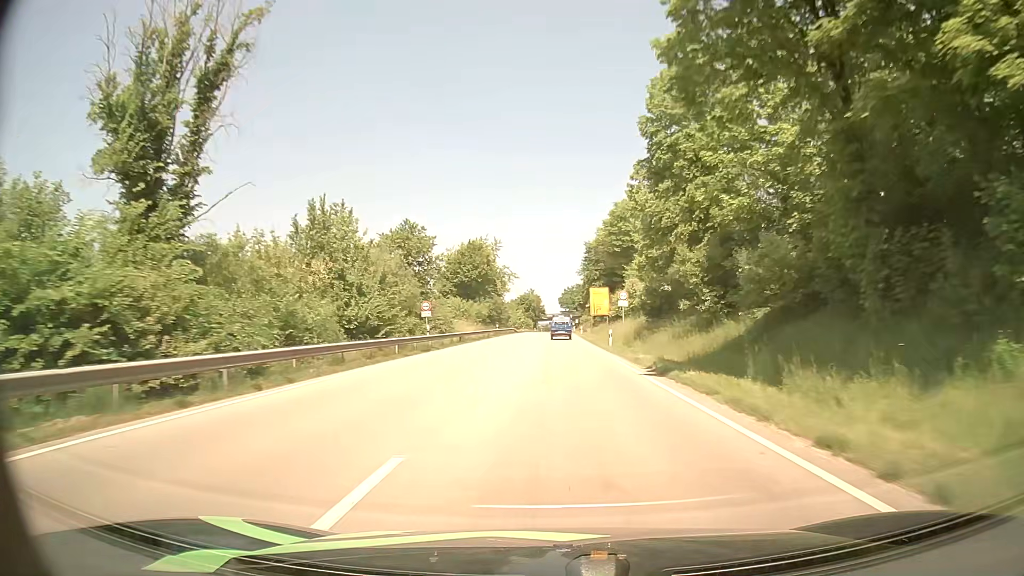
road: primary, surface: asphalt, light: Day
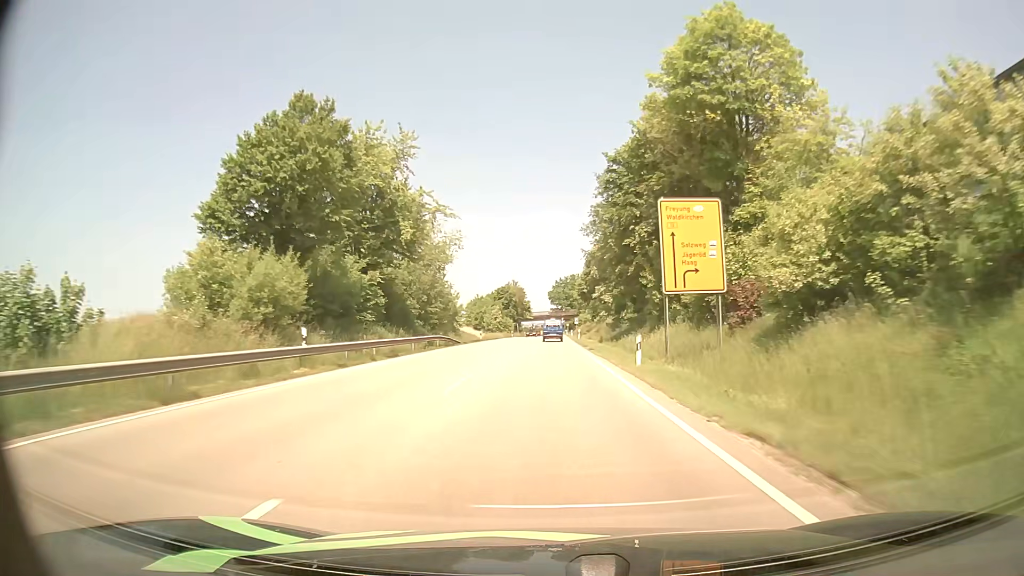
(+1.1, +61.6) m; +1°
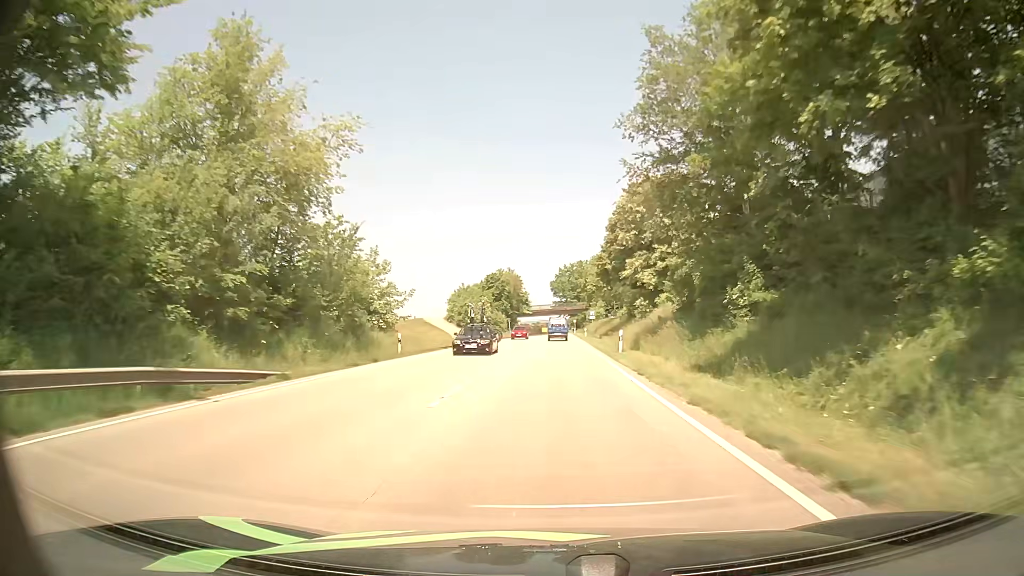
(-0.2, +37.5) m; 0°
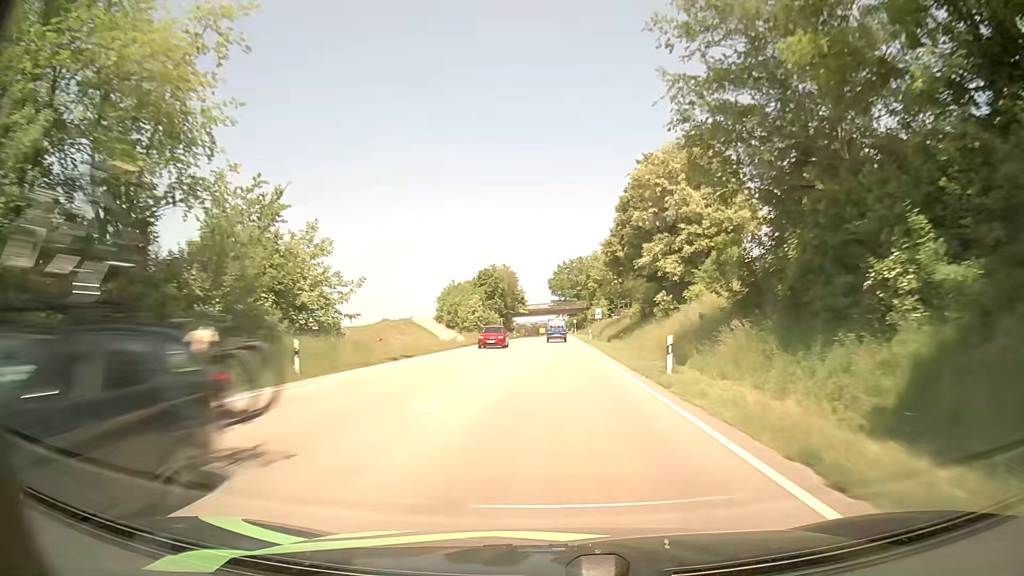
(0.0, +12.5) m; 0°
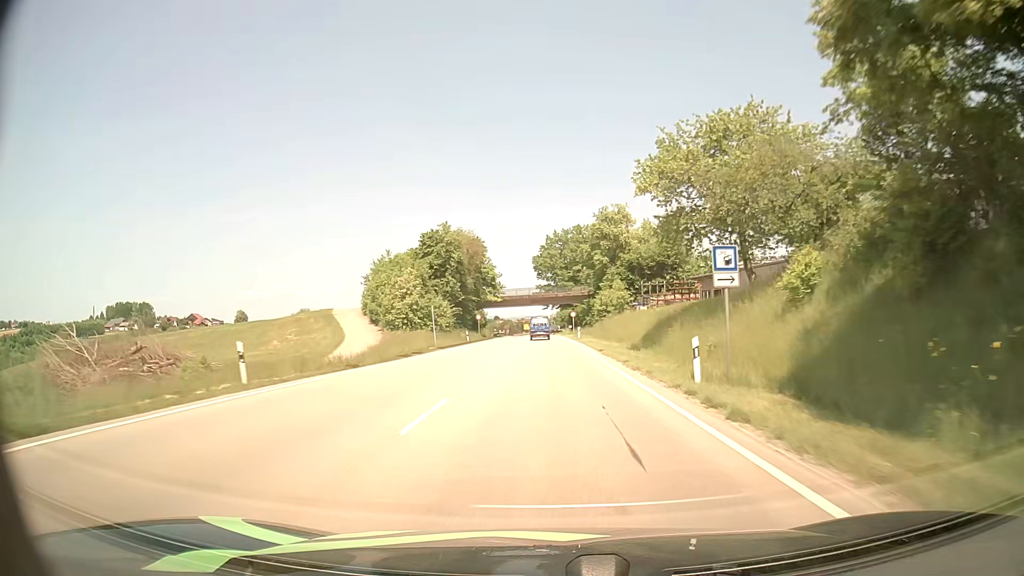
(+0.3, +50.0) m; +1°
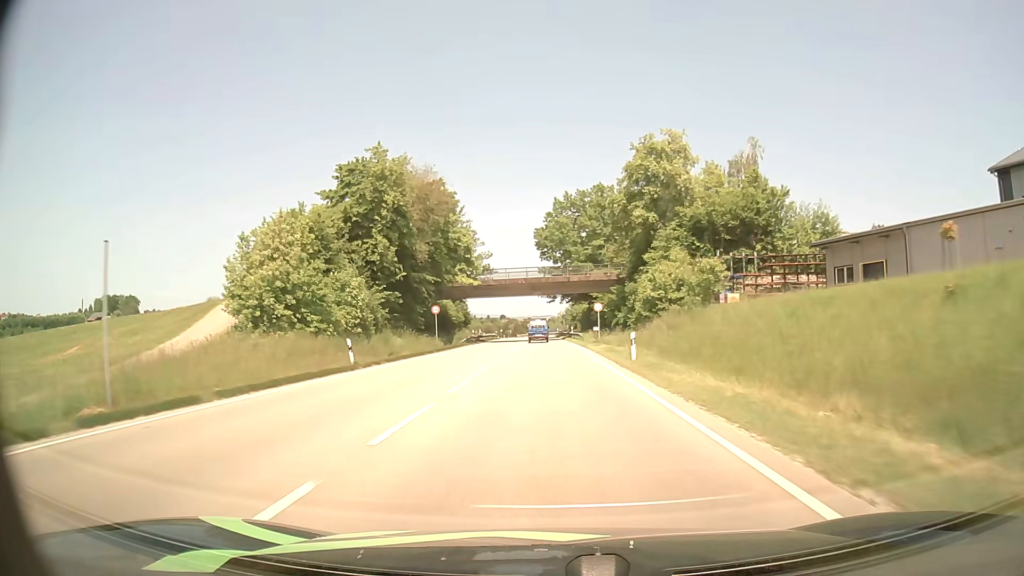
(+0.2, +37.0) m; 0°
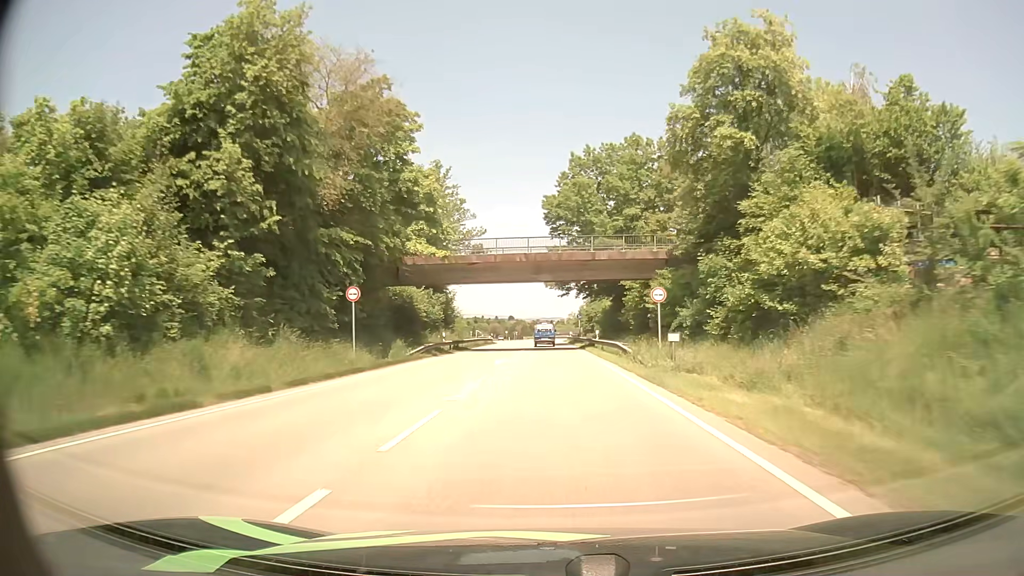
(-0.2, +24.4) m; -1°
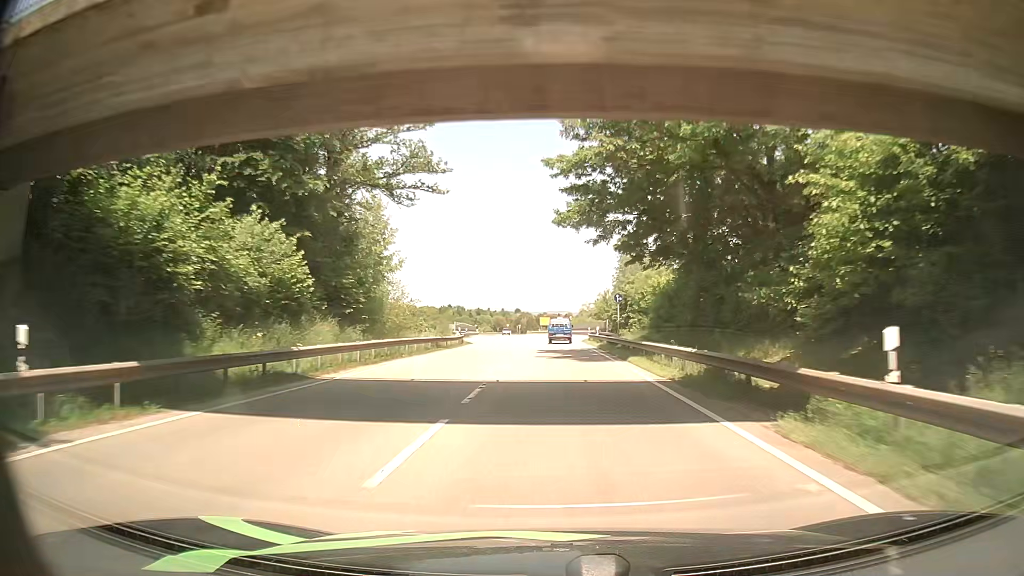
(-0.2, +38.1) m; 0°
(0, +10) (0, +20) (0, +30) (0, +40) (0, +50) (0, +60) (-1, +70) (-1, +80) (-1, +90) (-2, +100) m
